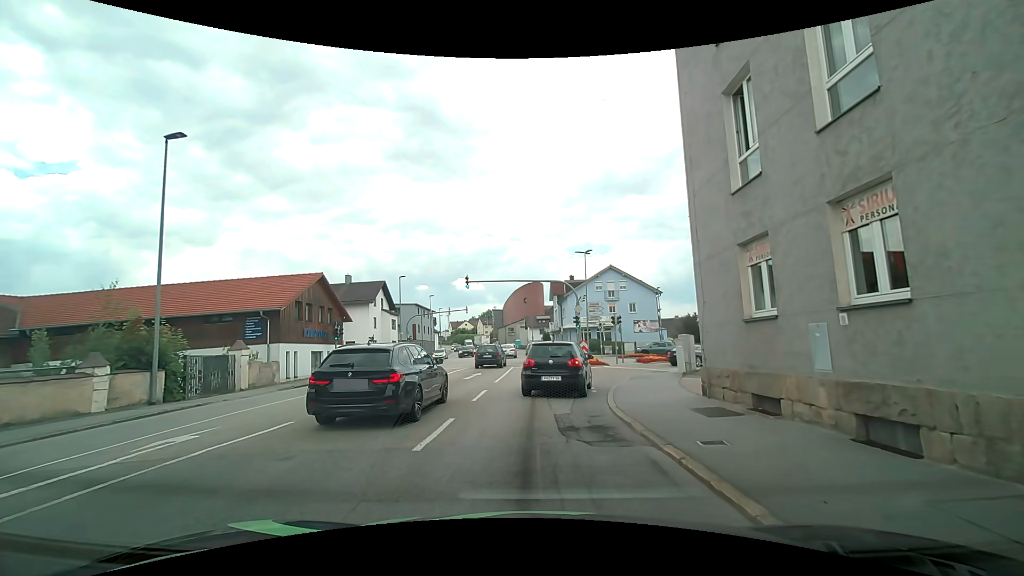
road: tertiary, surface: asphalt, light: Day
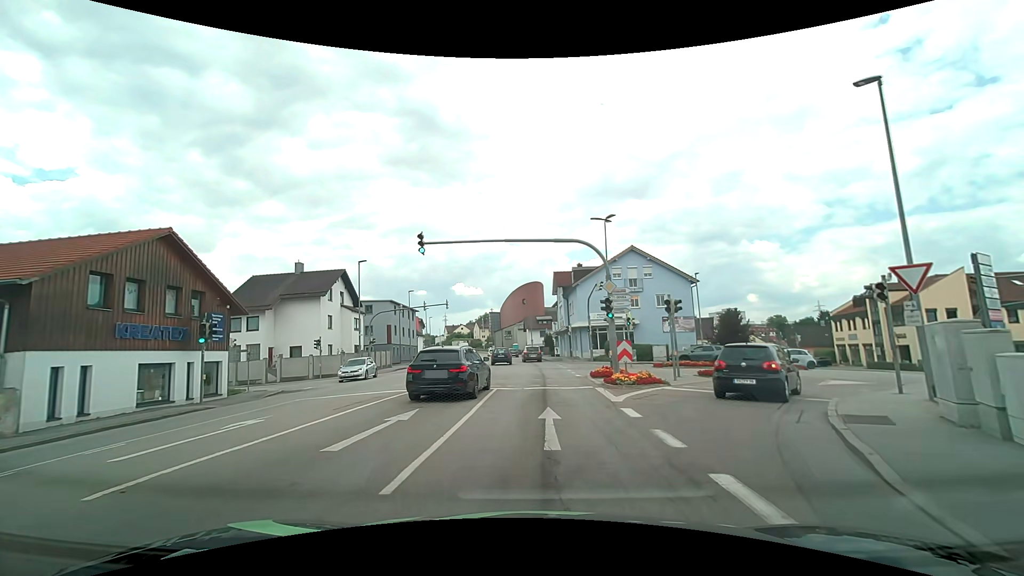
(-0.2, +14.6) m; -1°
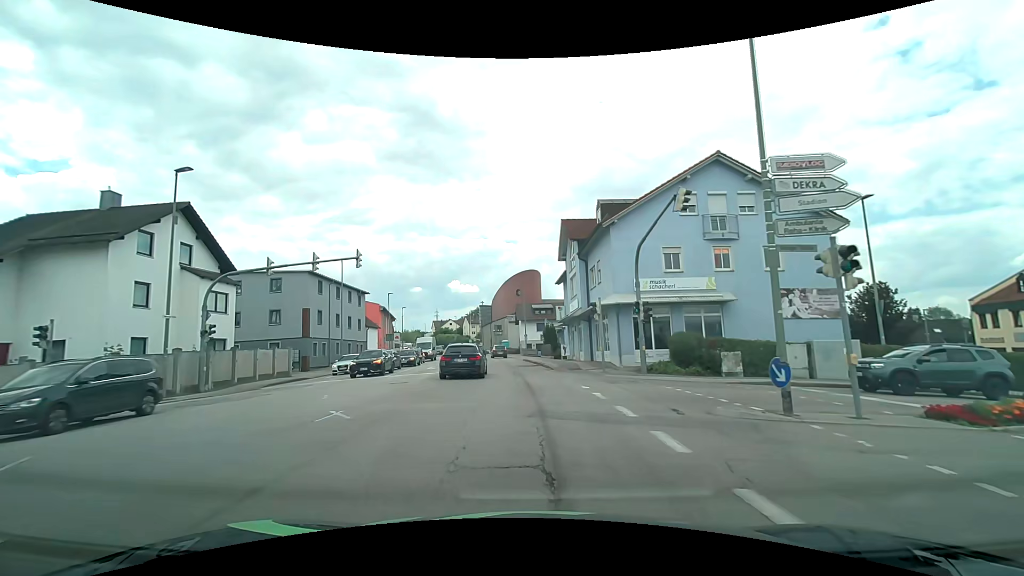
(+0.2, +23.9) m; +1°
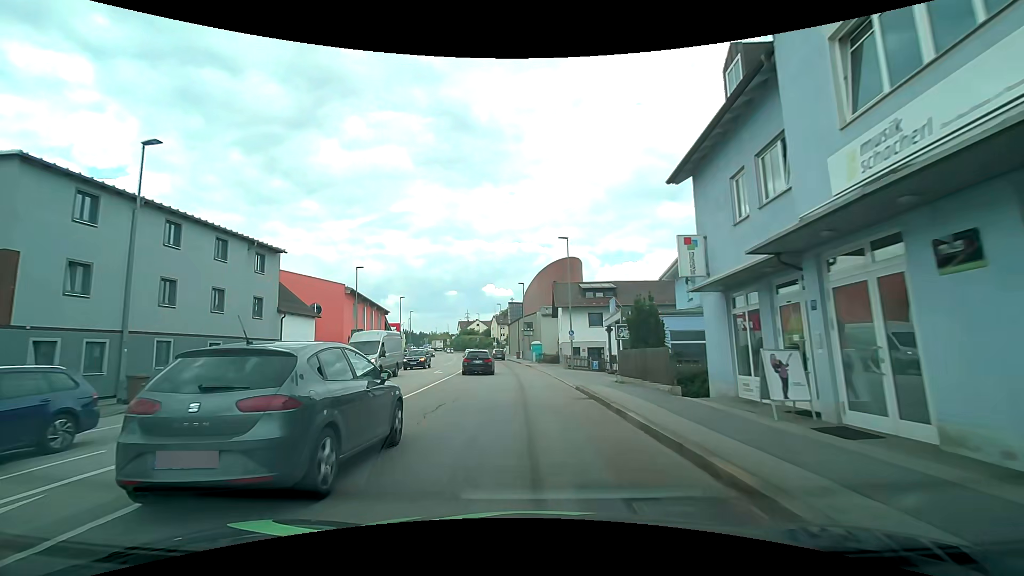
(-1.1, +29.1) m; -5°
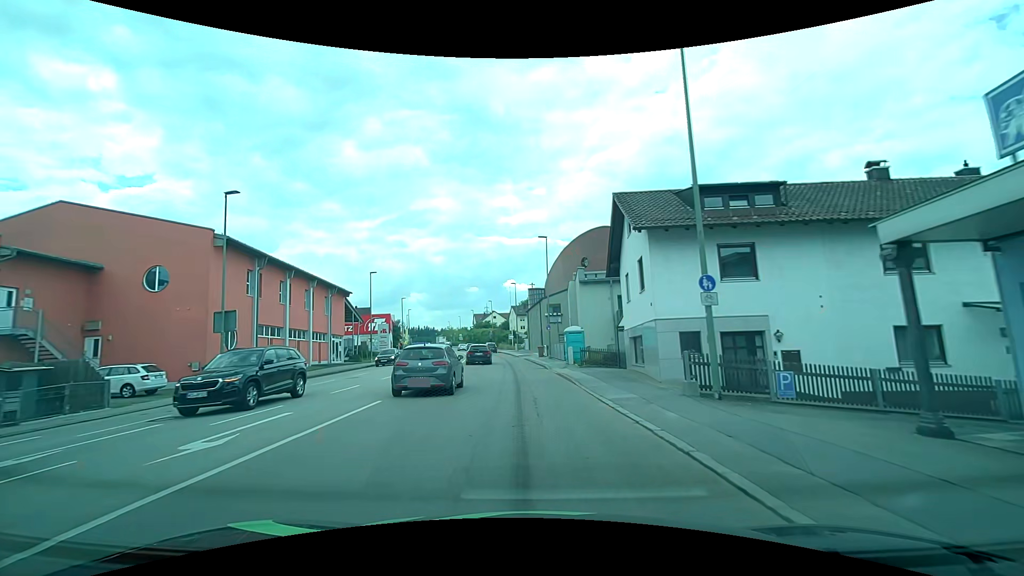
(-0.3, +25.6) m; -3°
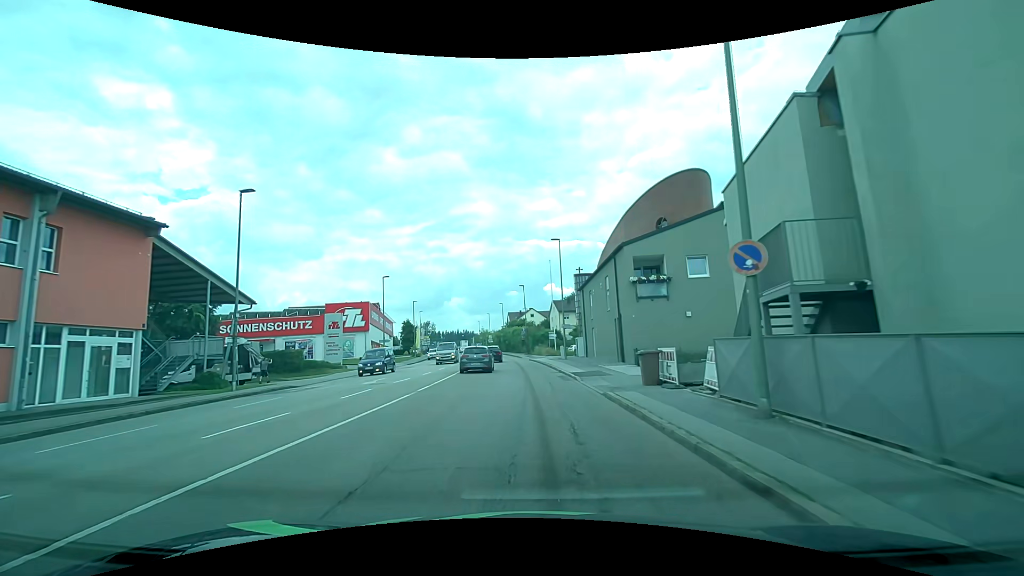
(-0.9, +32.9) m; -4°
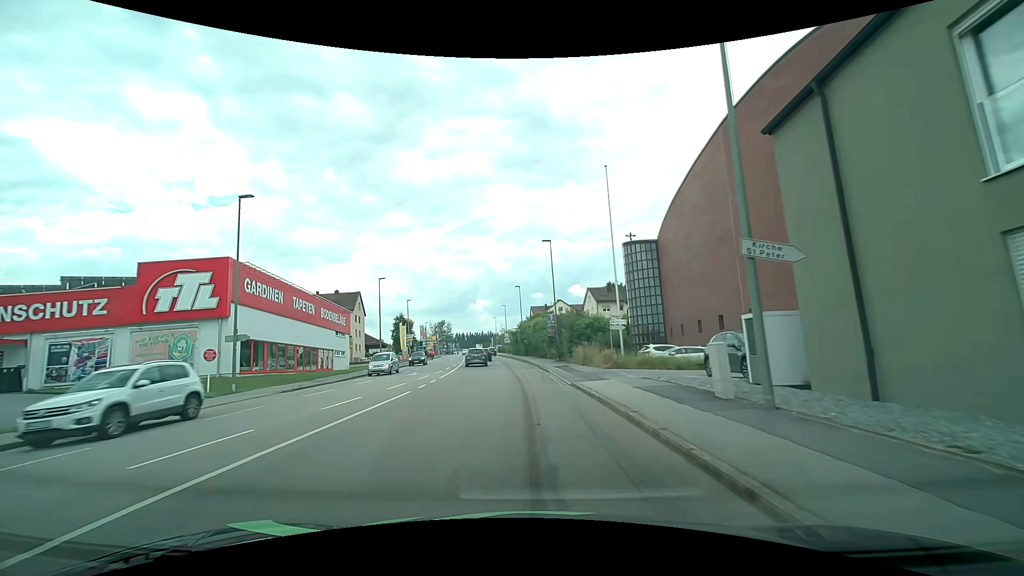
(-0.6, +32.8) m; -3°
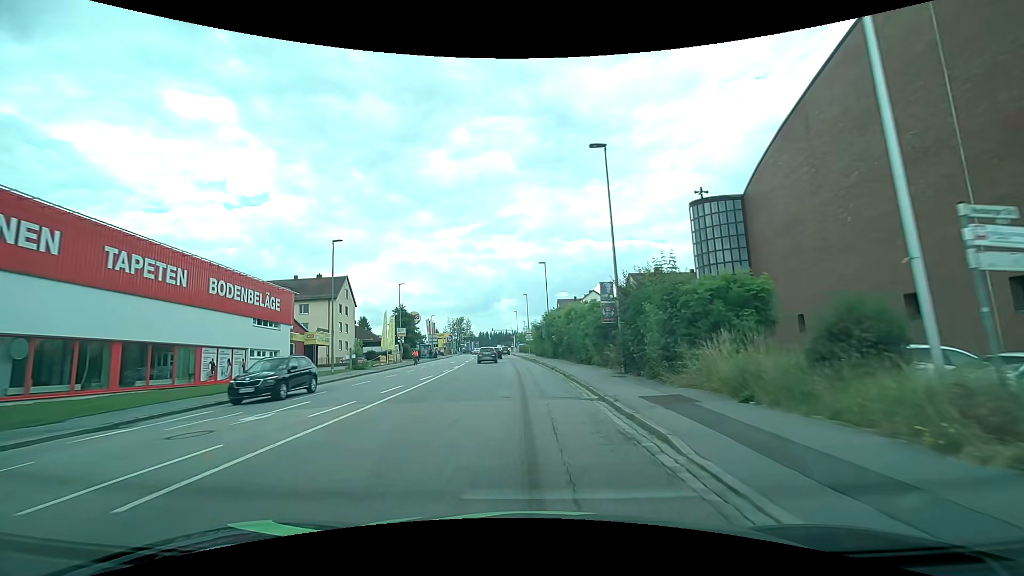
(-0.5, +20.4) m; -3°
(0, +10) (0, +20) (-1, +30) (-1, +40) (-2, +50) (-3, +60) (-4, +70) (-4, +80) (-5, +90) (-6, +100) m
